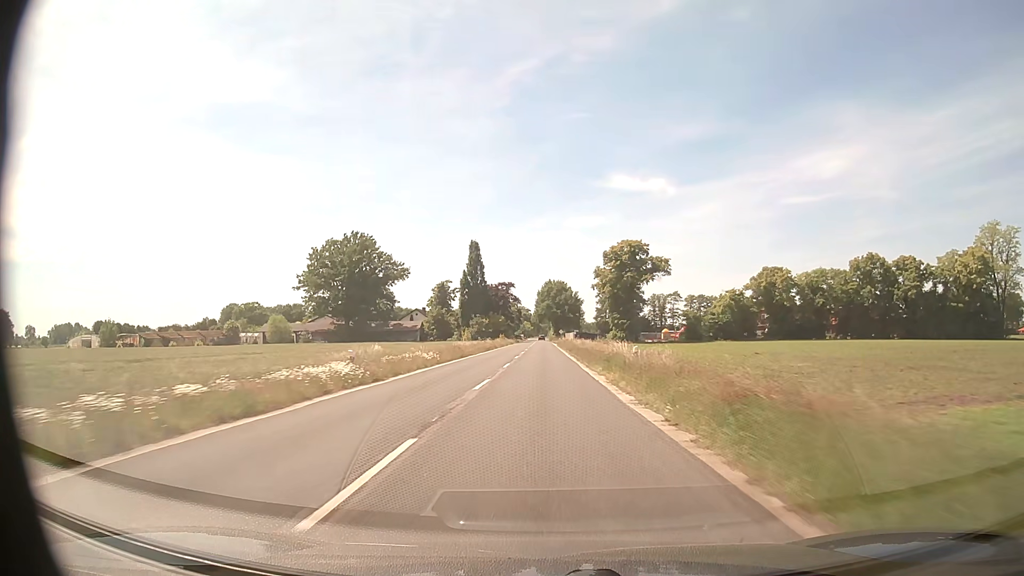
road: secondary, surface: asphalt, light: Day
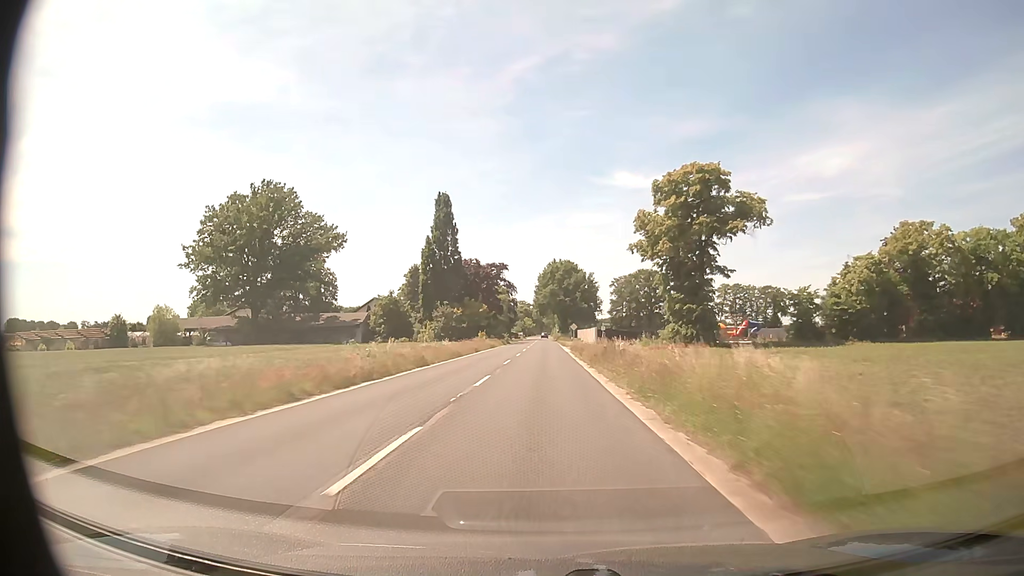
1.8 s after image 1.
(-0.1, +47.0) m; 0°
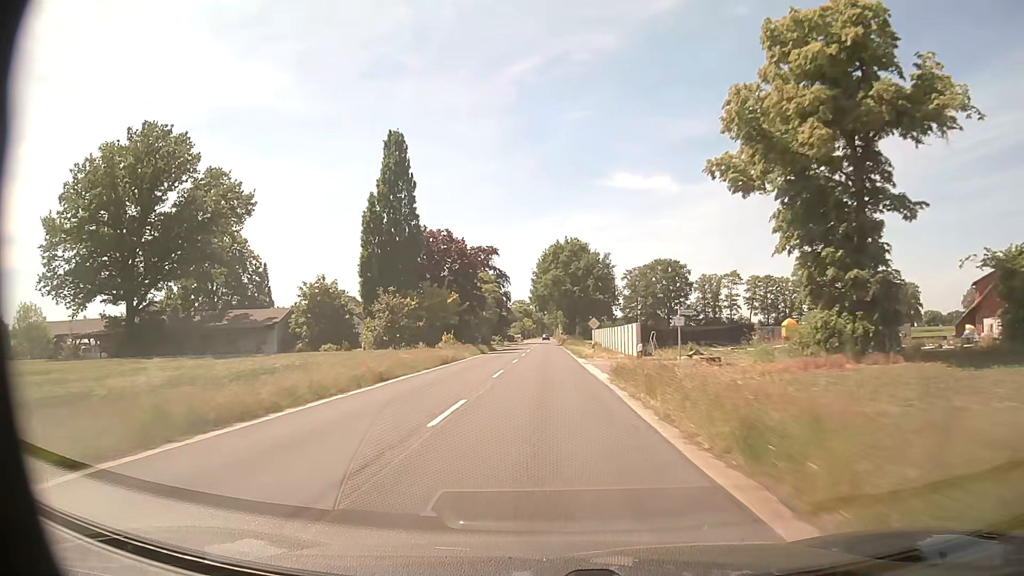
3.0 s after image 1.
(0.0, +31.5) m; 0°
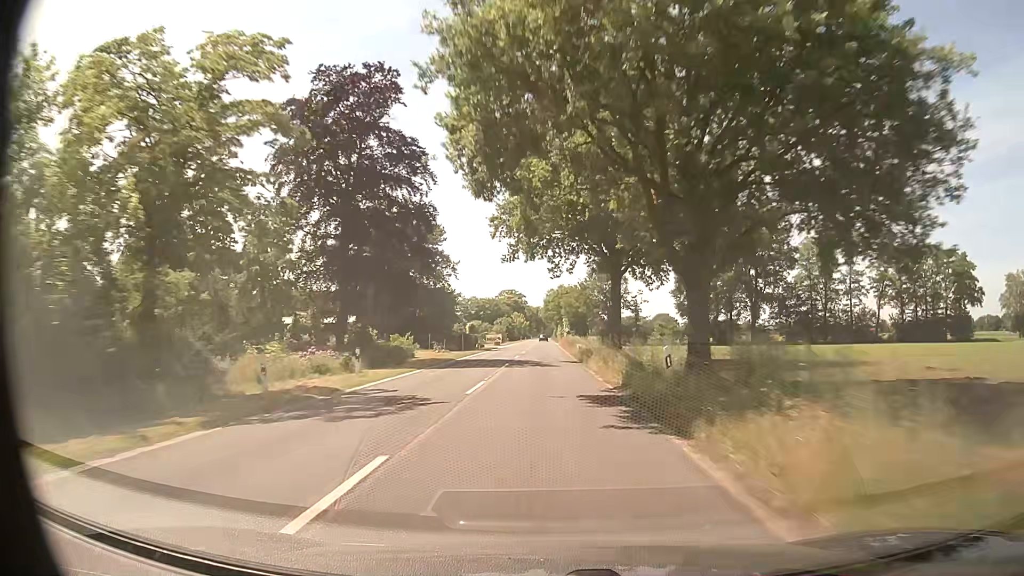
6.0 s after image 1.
(+0.1, +78.9) m; 0°
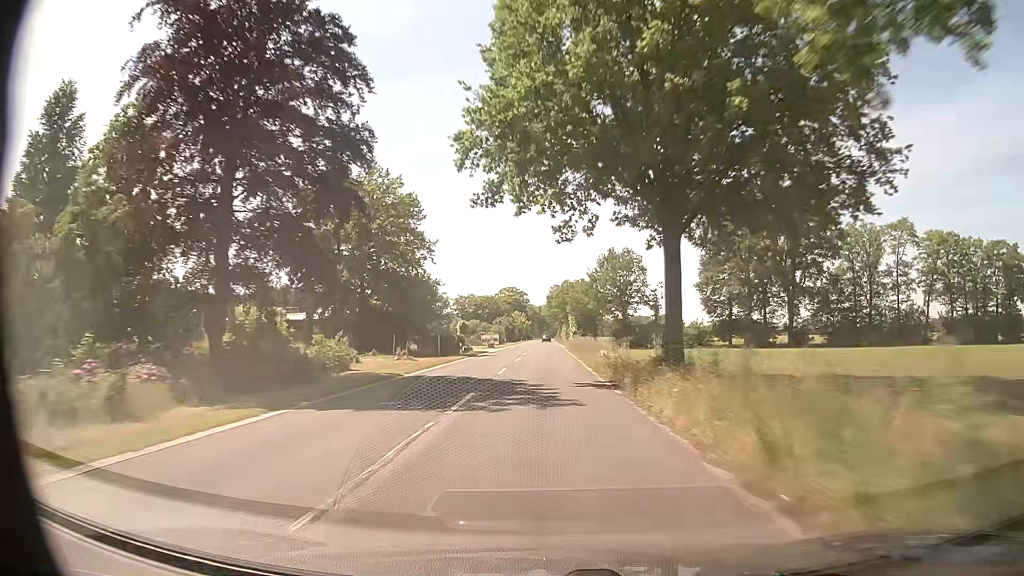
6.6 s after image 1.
(0.0, +15.8) m; 0°
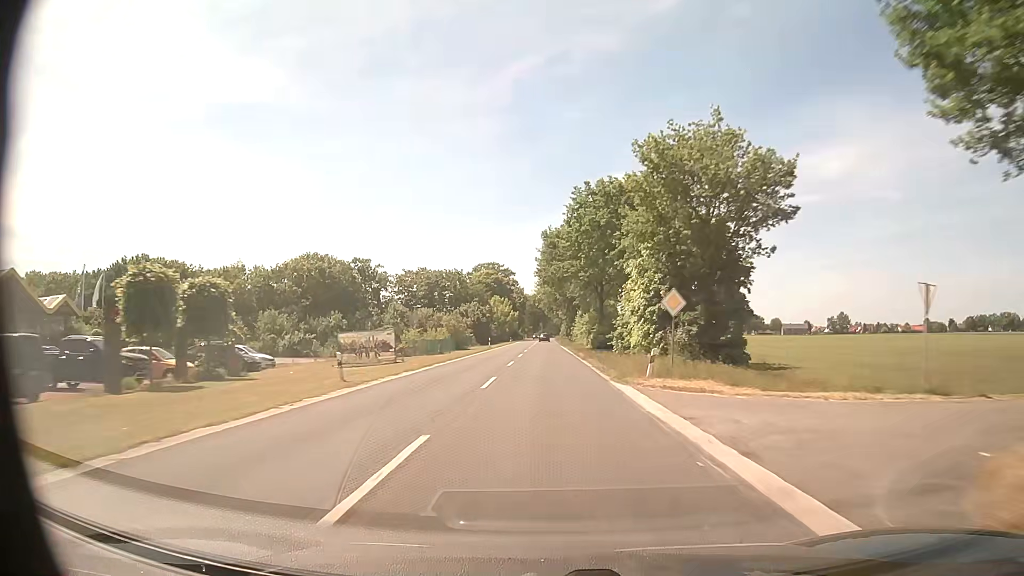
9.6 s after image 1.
(+0.3, +79.0) m; 0°
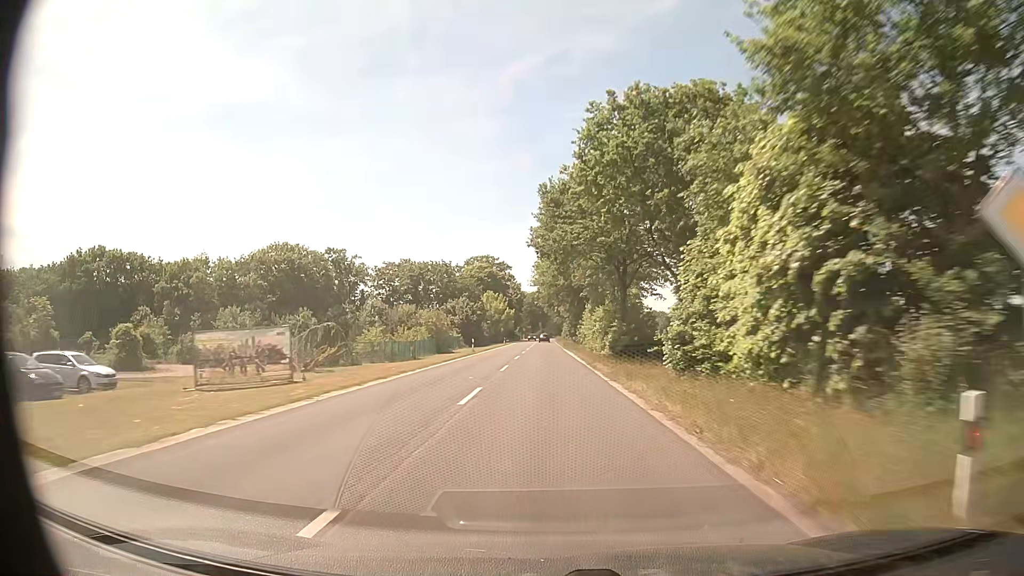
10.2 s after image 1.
(0.0, +15.8) m; 0°
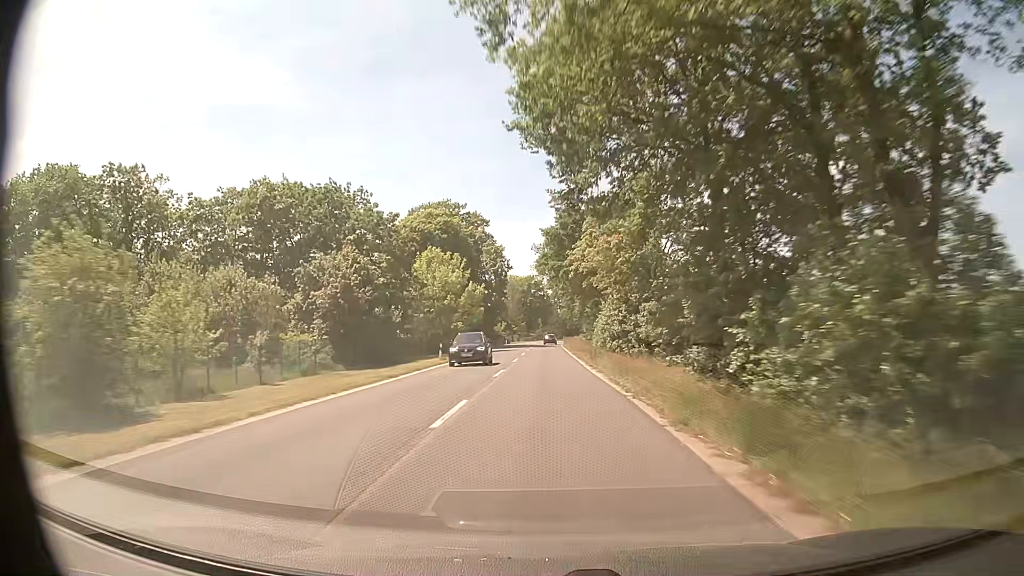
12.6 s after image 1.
(0.0, +63.2) m; 0°
(0, +10) (0, +20) (0, +30) (0, +40) (0, +50) (0, +60) (0, +70) (+1, +80) (+1, +90) (+1, +100) m
